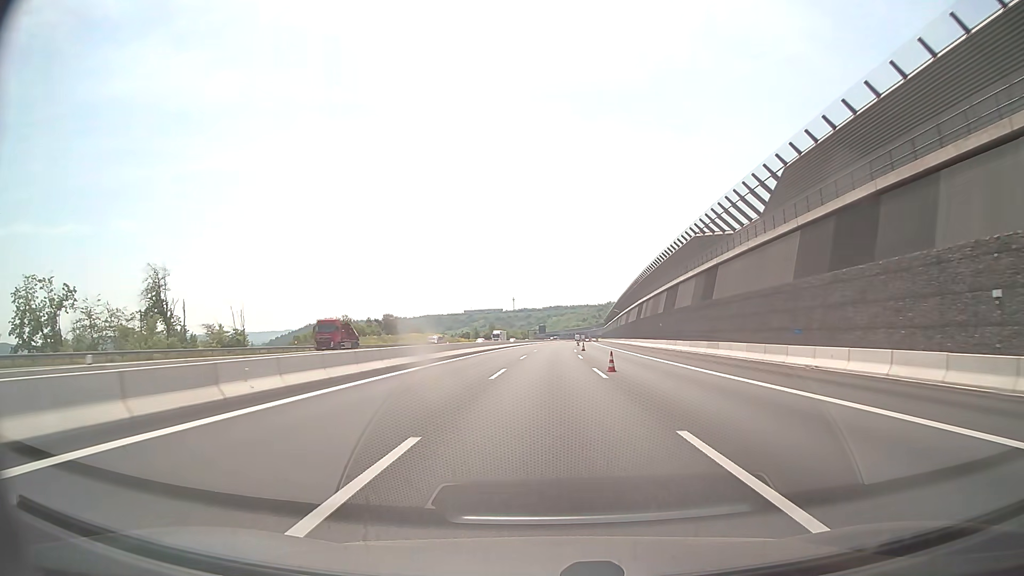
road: motorway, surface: asphalt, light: Day
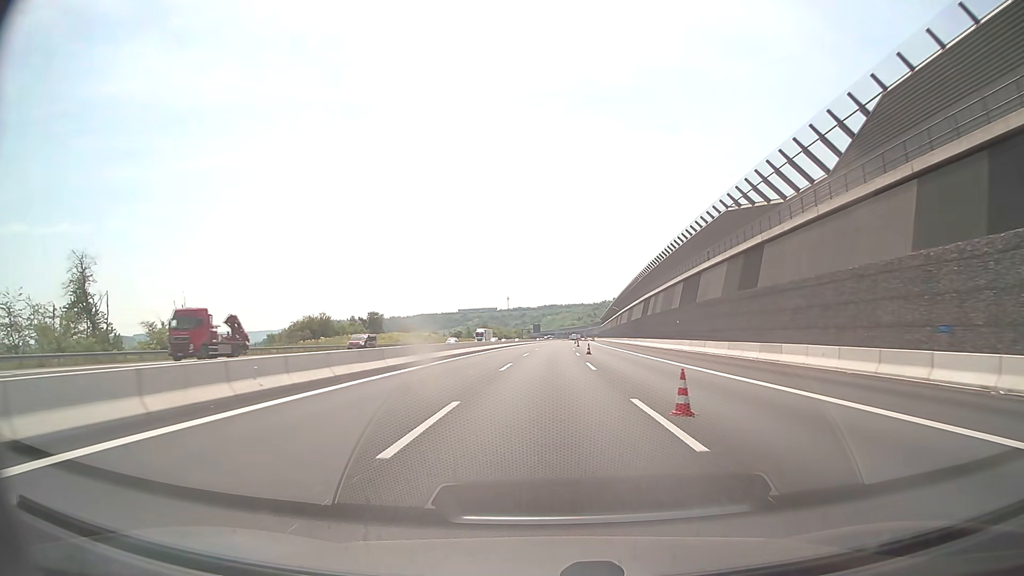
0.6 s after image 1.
(0.0, +13.4) m; 0°
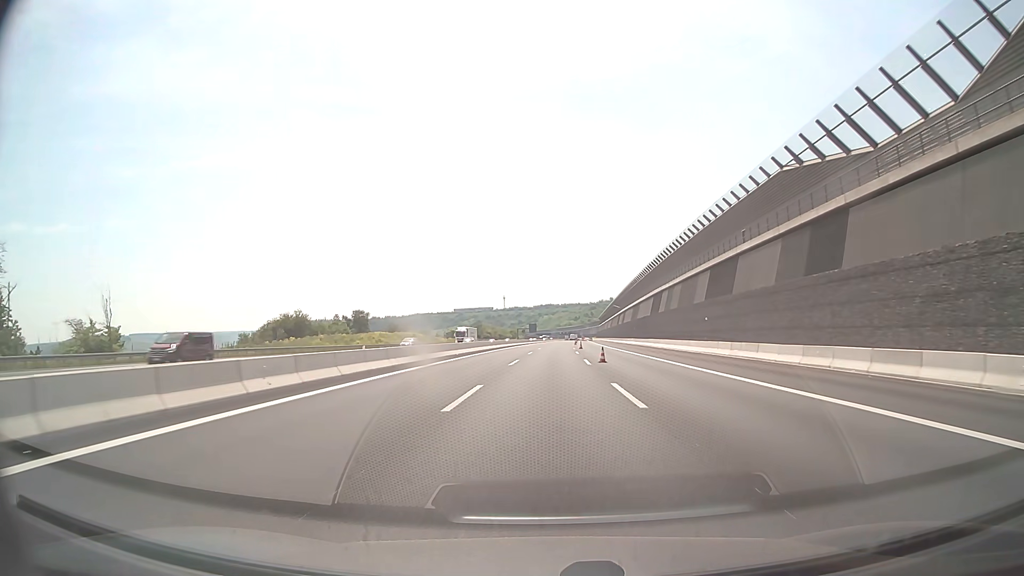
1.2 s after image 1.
(0.0, +13.4) m; 0°
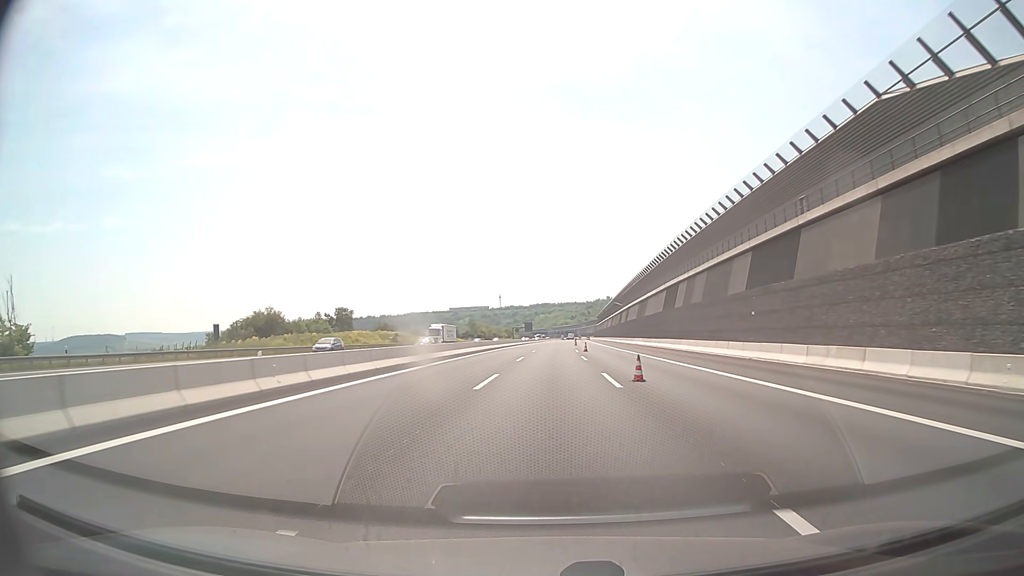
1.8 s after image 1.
(0.0, +13.3) m; 0°
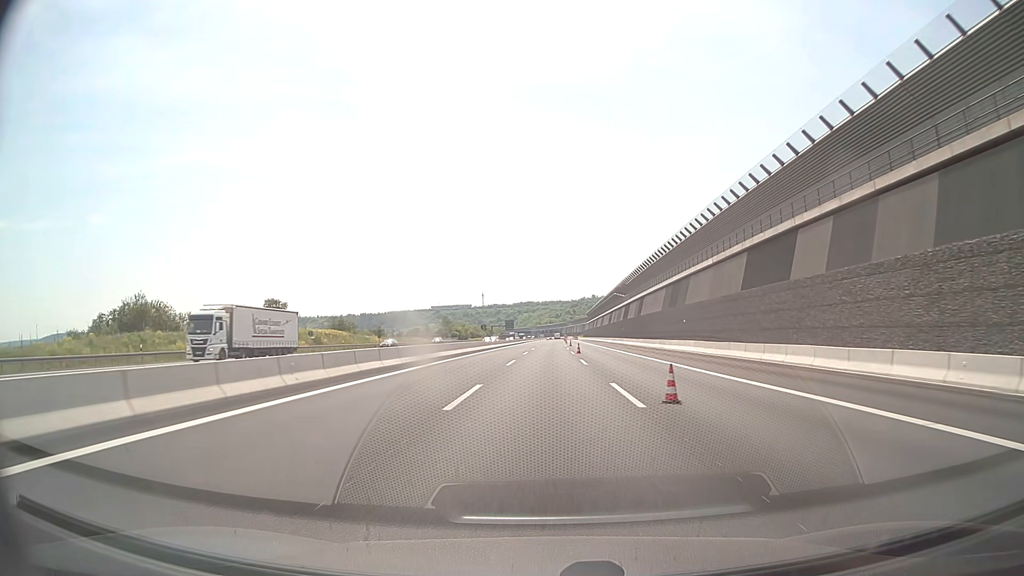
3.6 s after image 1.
(+0.5, +40.3) m; +1°
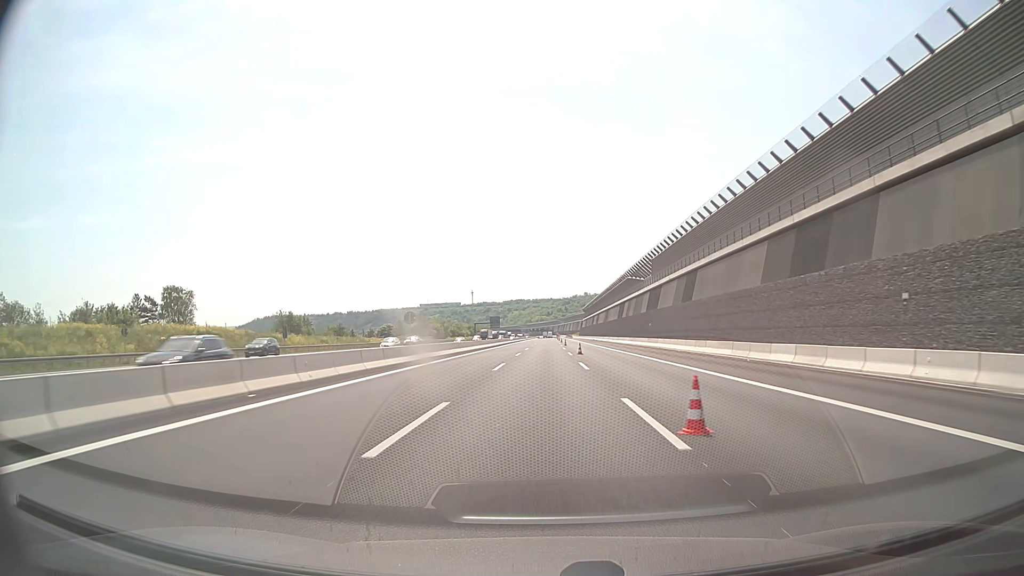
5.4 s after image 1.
(+0.3, +40.6) m; +1°
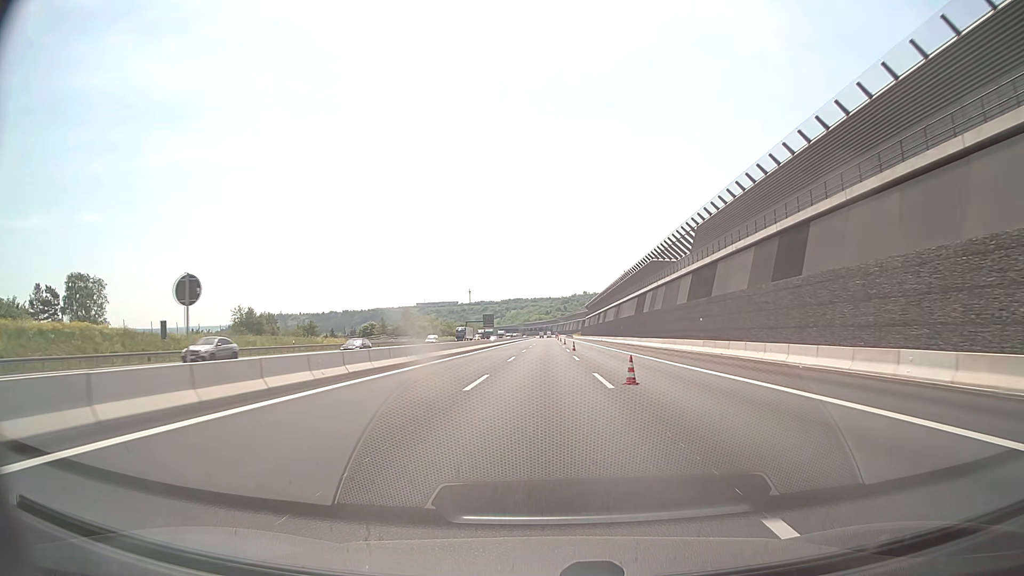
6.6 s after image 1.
(0.0, +27.0) m; 0°
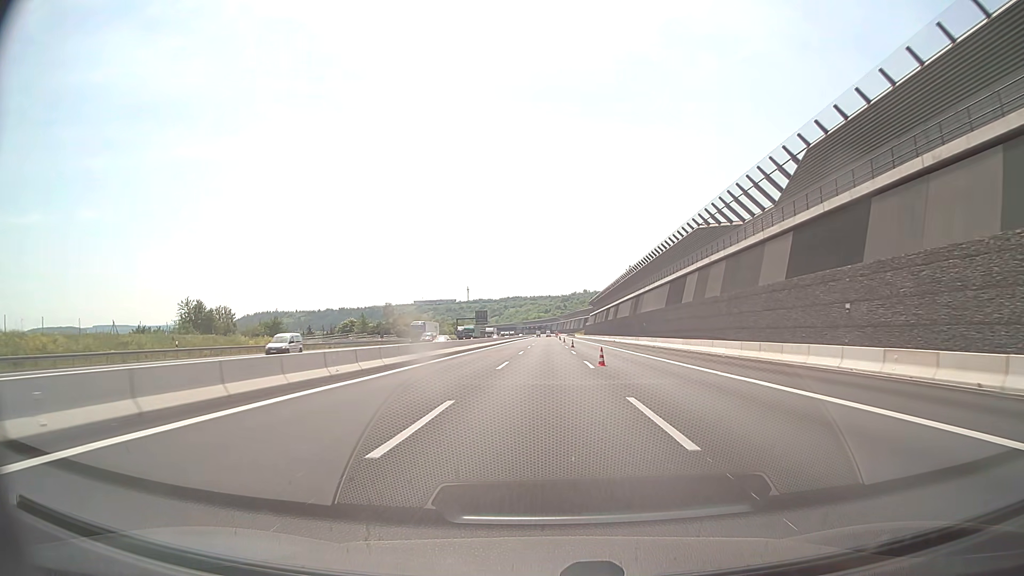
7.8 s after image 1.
(0.0, +26.8) m; 0°
(0, +10) (0, +20) (0, +30) (0, +40) (0, +50) (0, +60) (0, +70) (0, +80) (0, +90) (+1, +100) m
